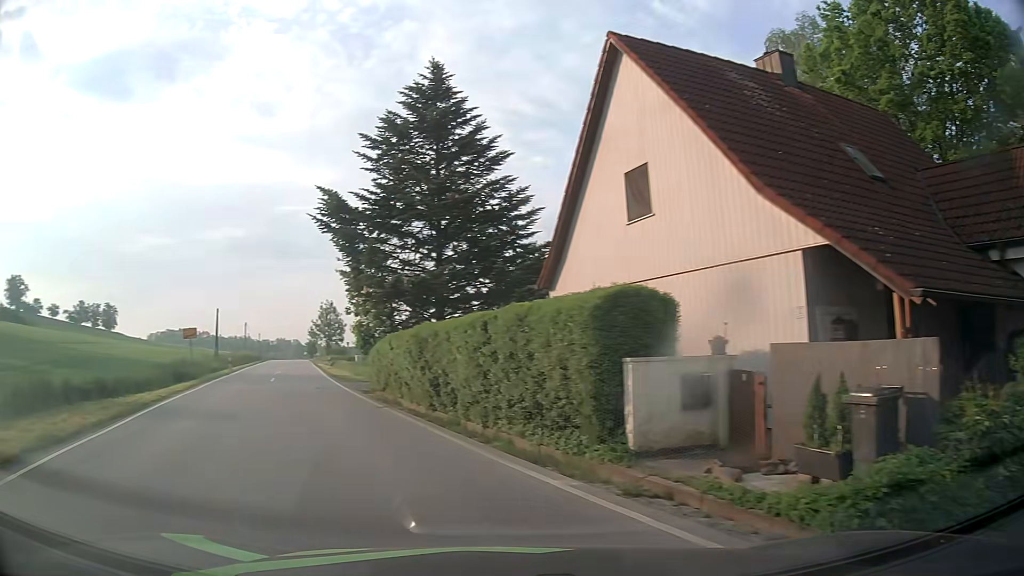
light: Day
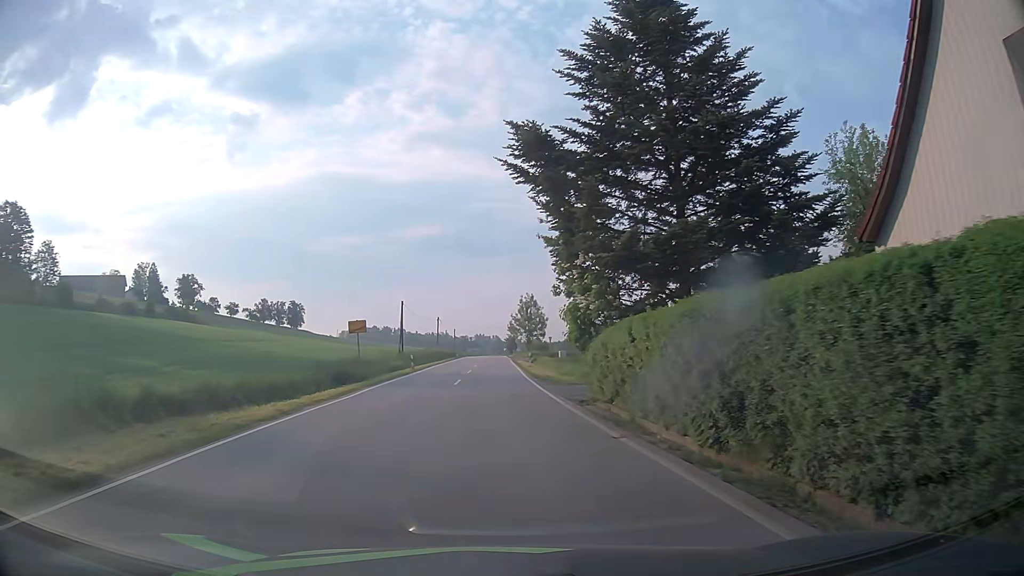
(-1.5, +7.0) m; -18°
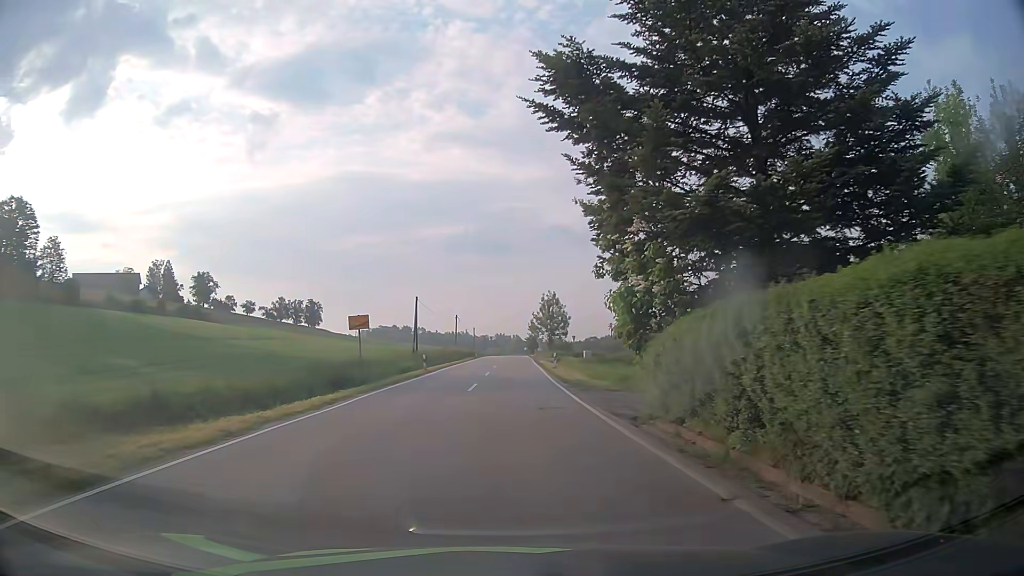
(-0.1, +4.6) m; -2°
